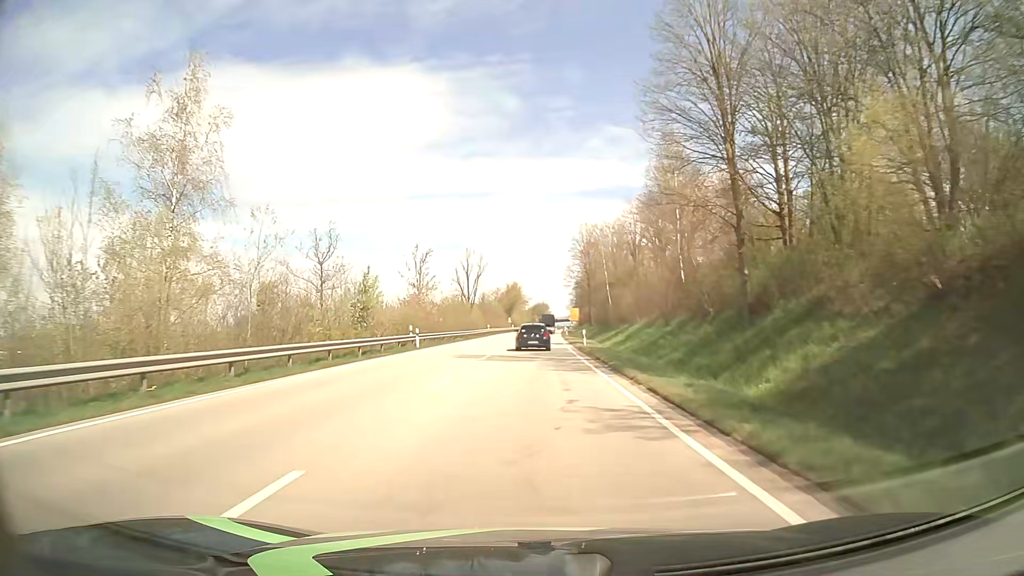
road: primary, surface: asphalt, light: Day
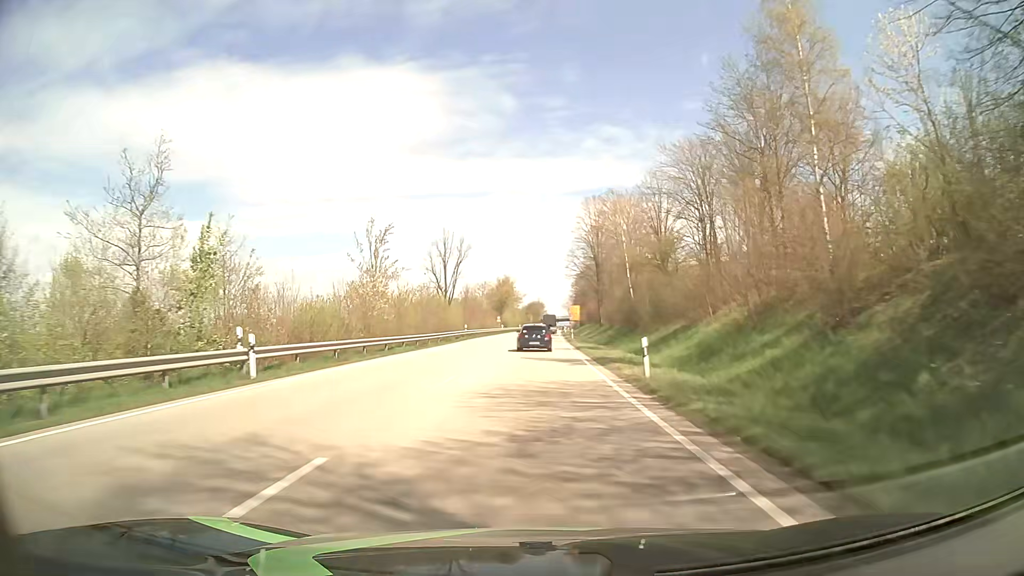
(+0.1, +23.1) m; 0°
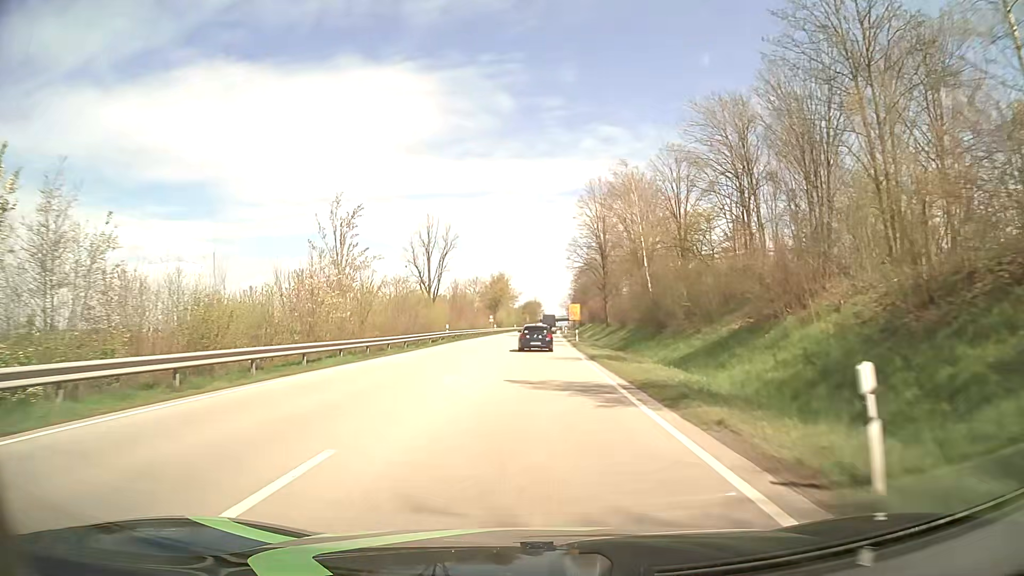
(+0.1, +11.5) m; 0°
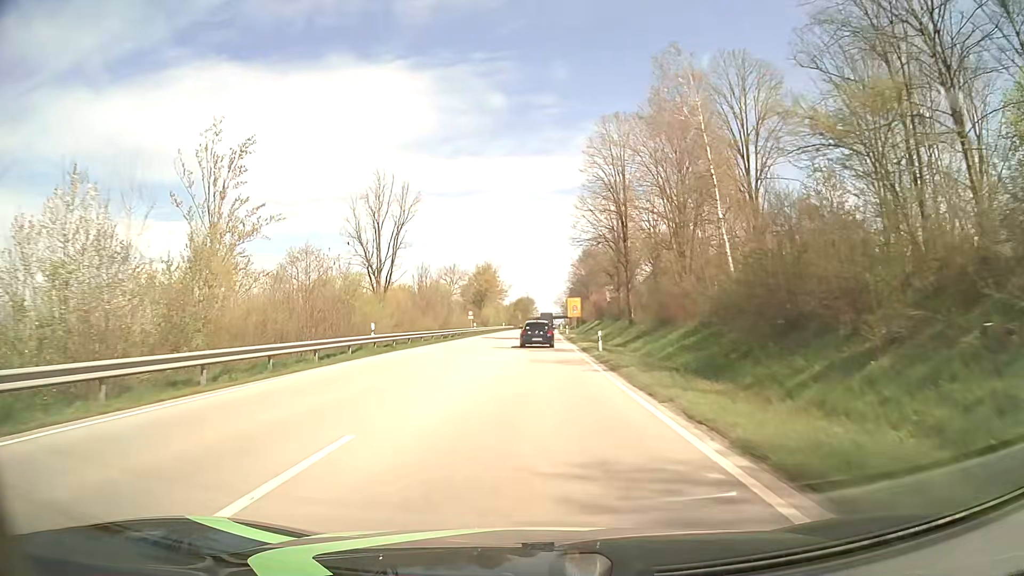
(+0.1, +22.8) m; 0°
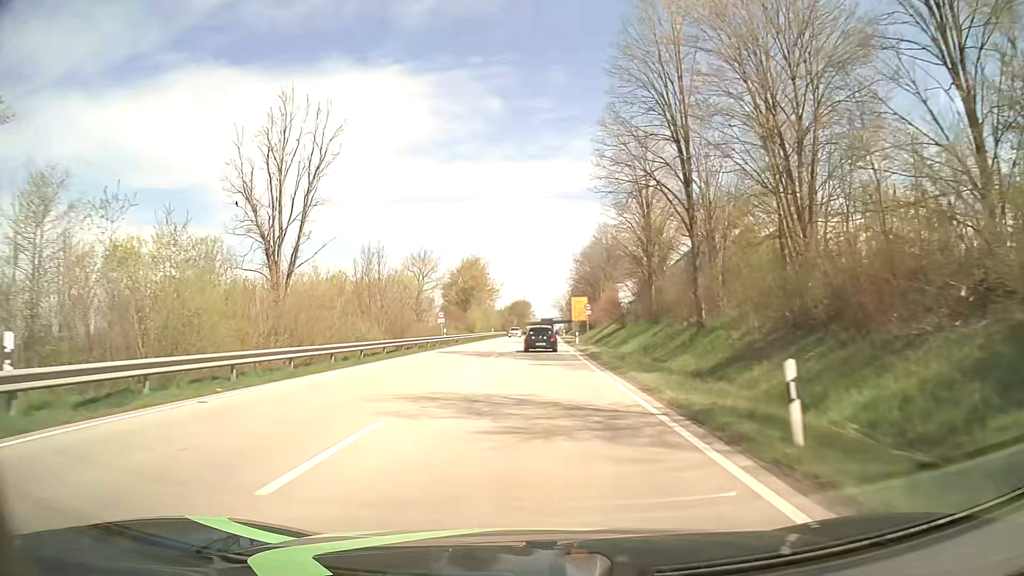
(+0.1, +22.7) m; 0°
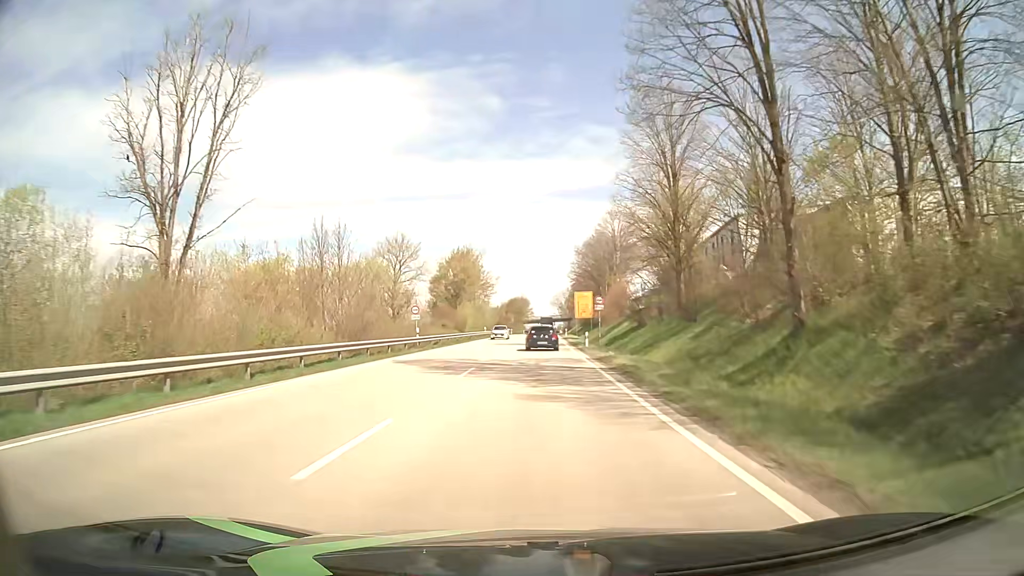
(0.0, +11.4) m; 0°
